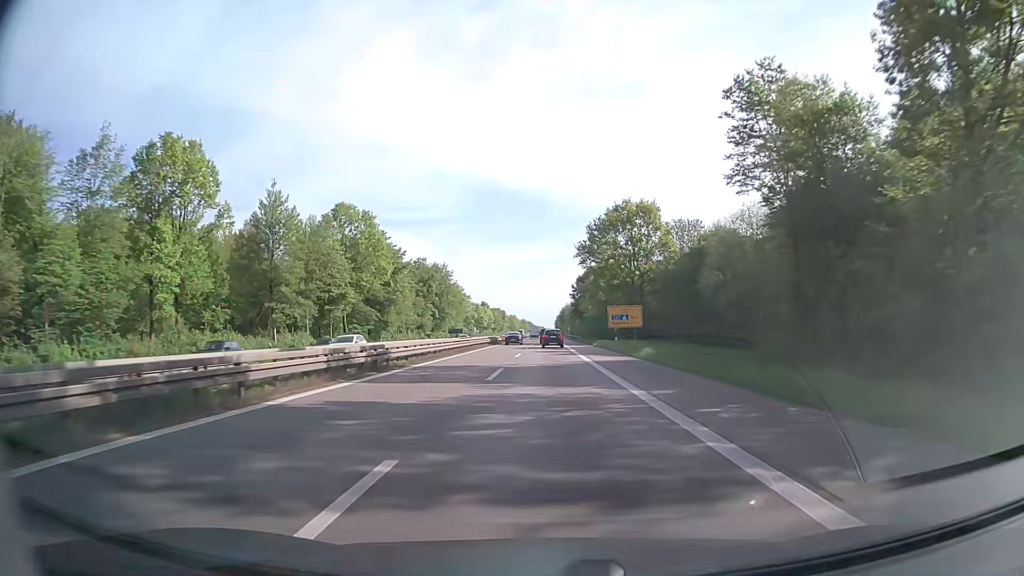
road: trunk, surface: asphalt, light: Day
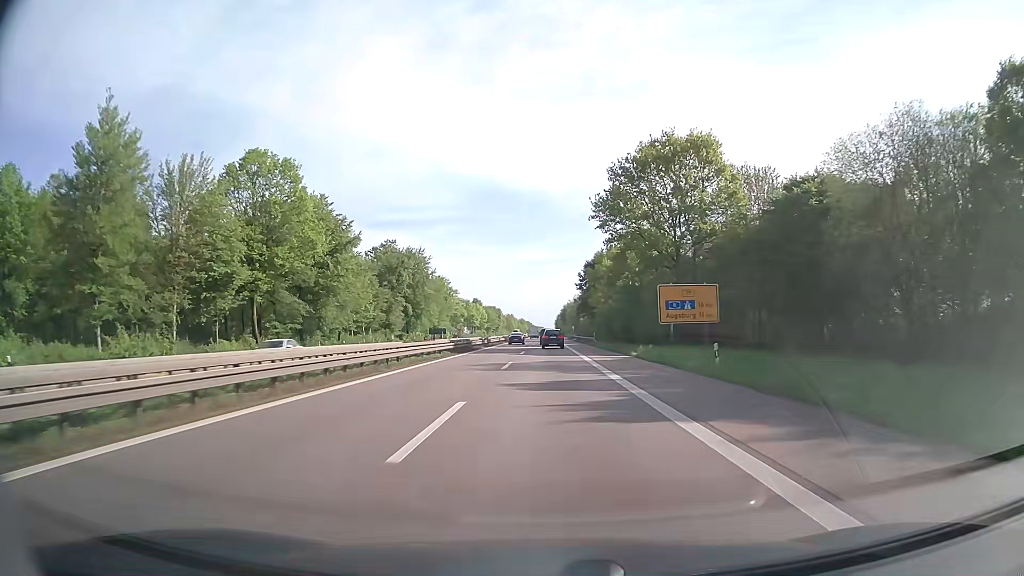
(0.0, +30.1) m; 0°
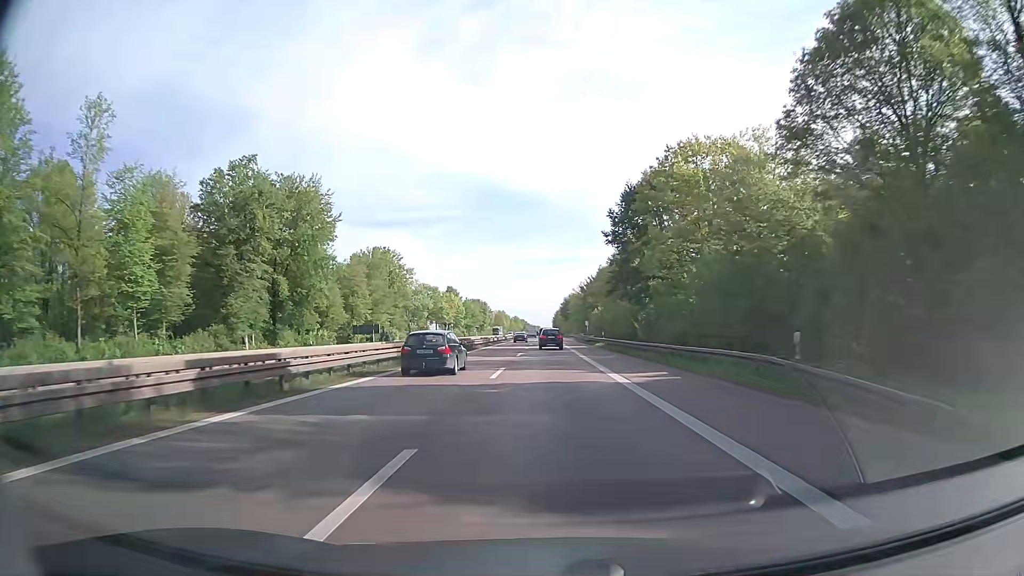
(-0.3, +59.7) m; 0°
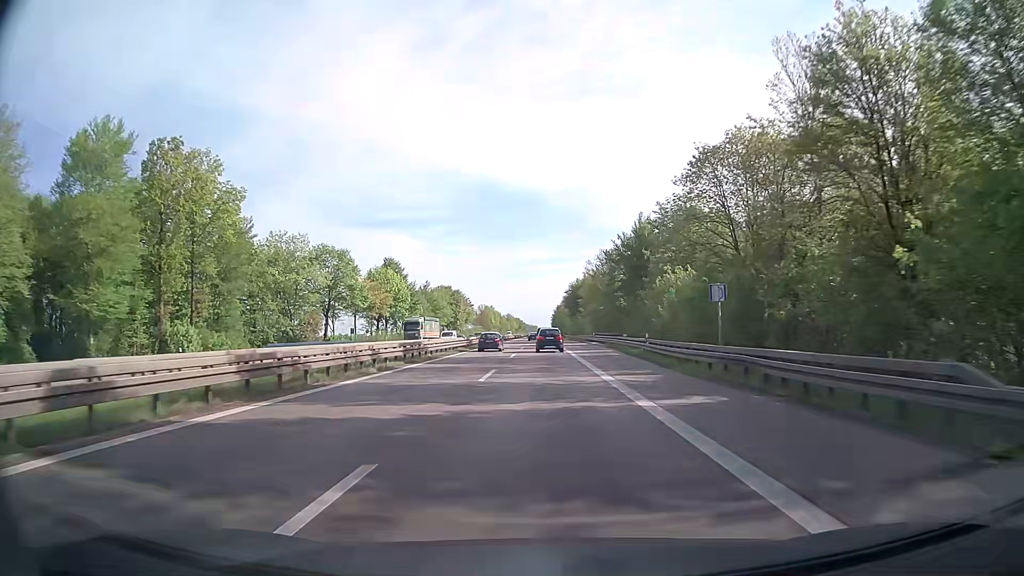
(+0.1, +73.2) m; 0°
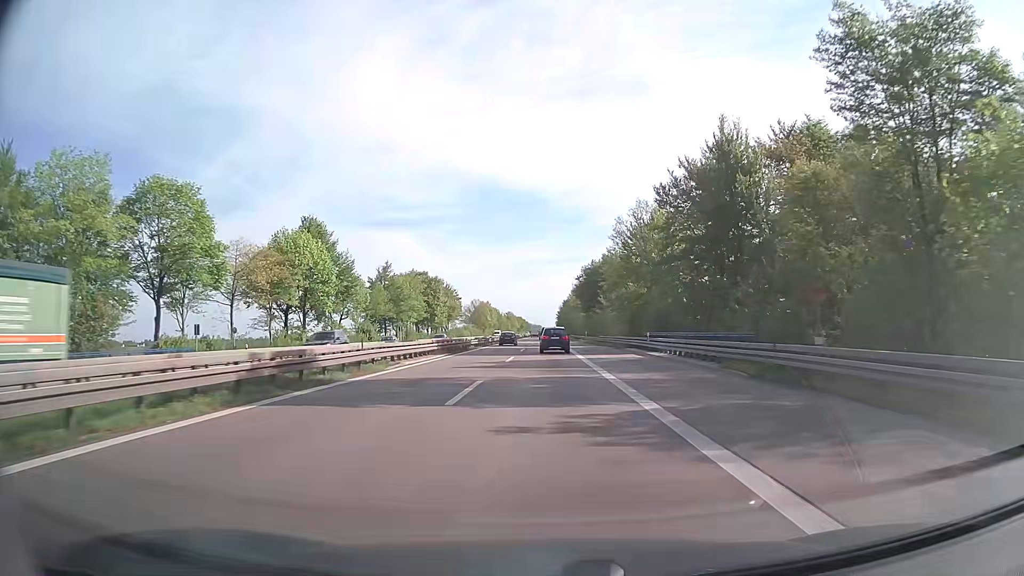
(+0.1, +42.6) m; 0°
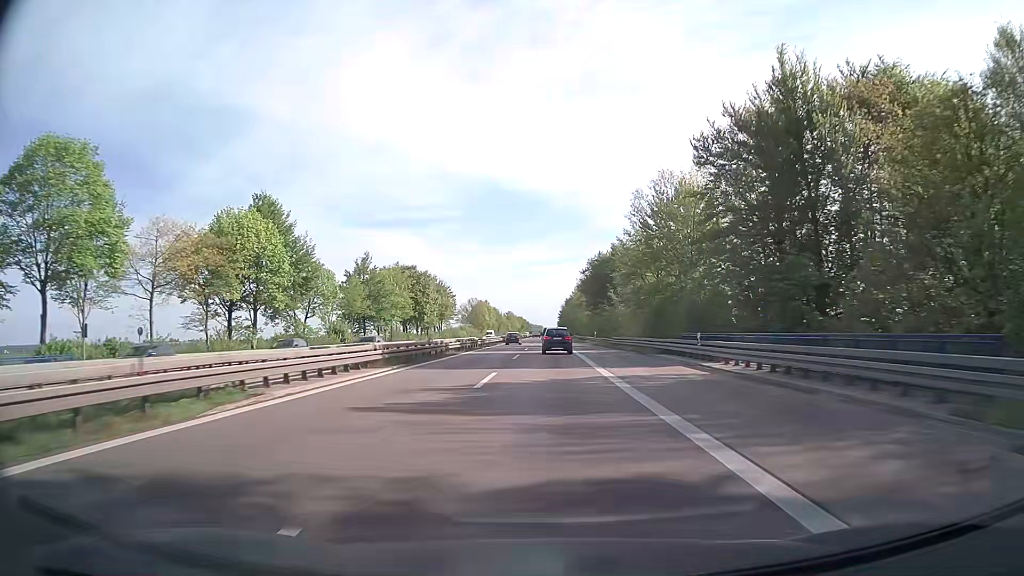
(0.0, +13.9) m; 0°
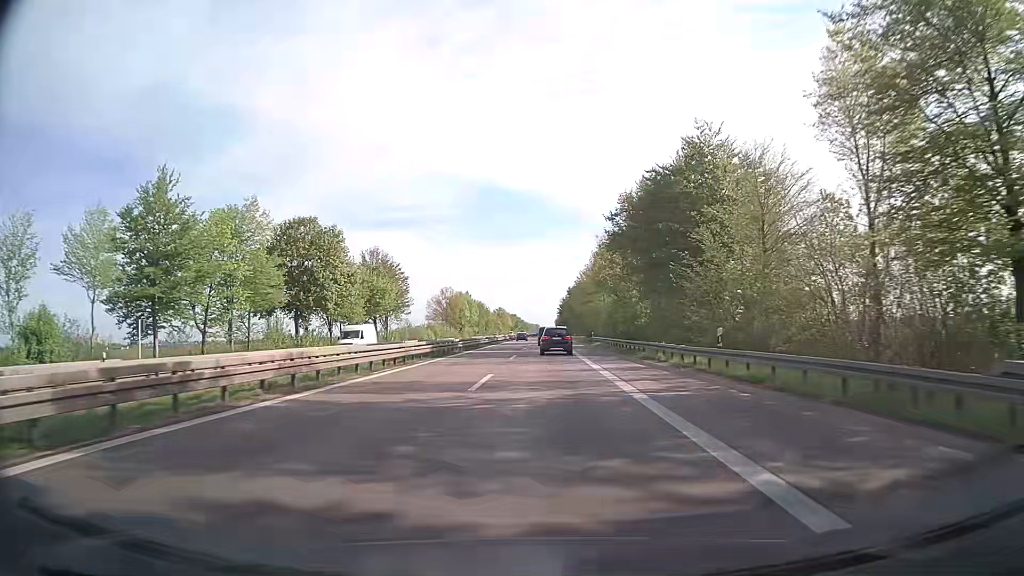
(+0.2, +55.3) m; 0°
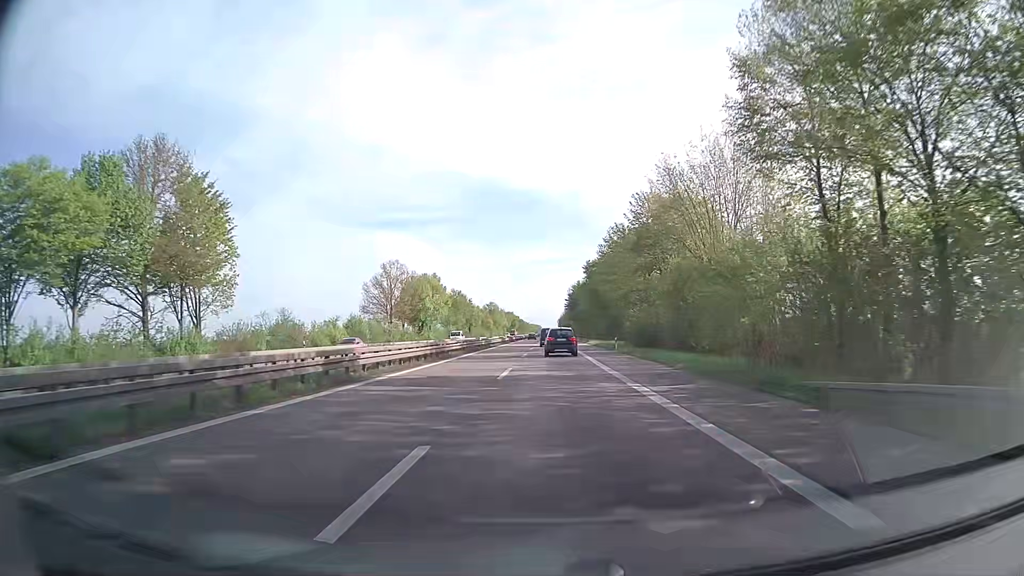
(-0.3, +67.9) m; 0°
(0, +10) (0, +20) (0, +30) (0, +40) (0, +50) (0, +60) (0, +70) (+1, +80) (+1, +90) (+1, +100) m
